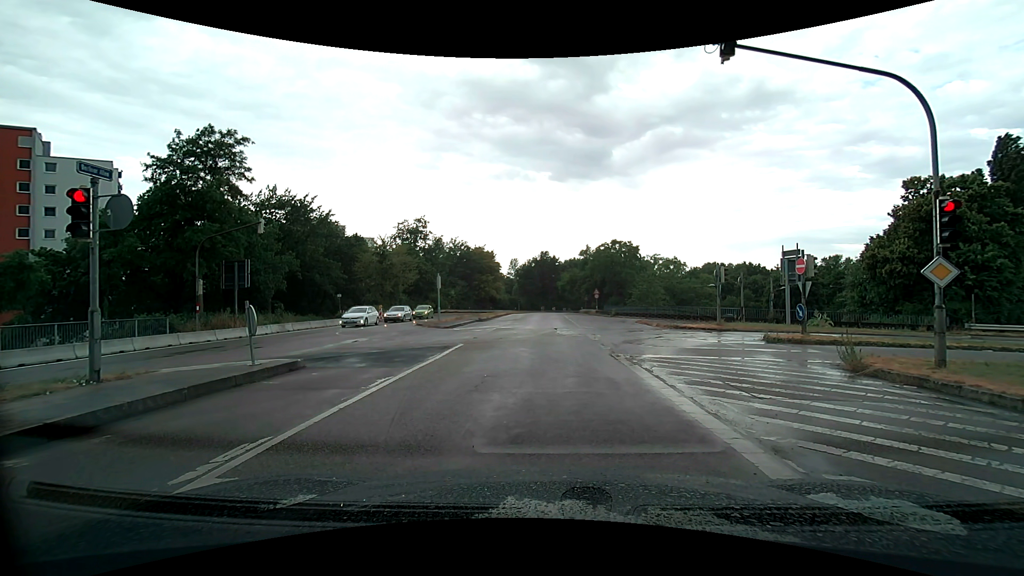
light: Day
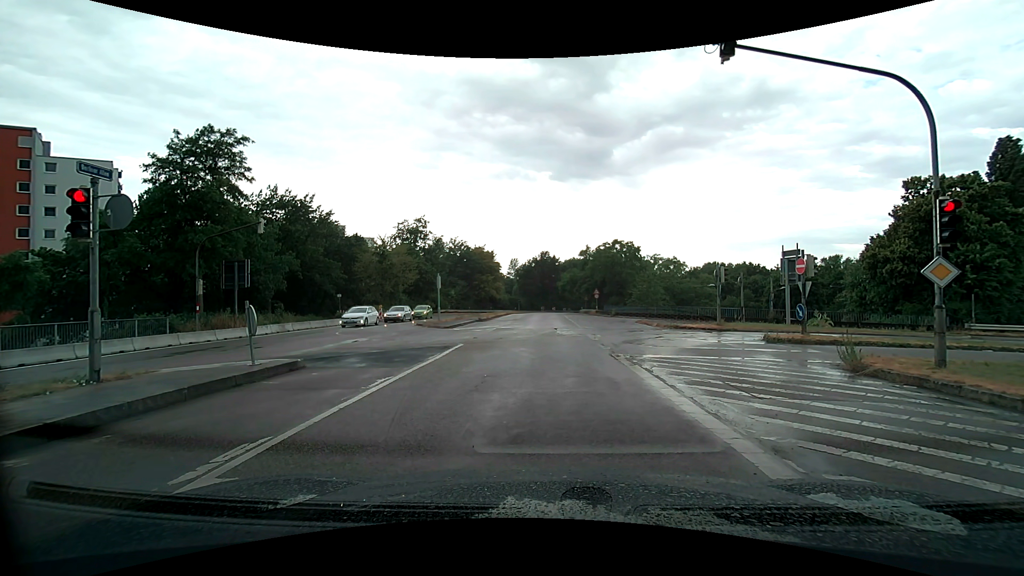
(0.0, 0.0) m; 0°
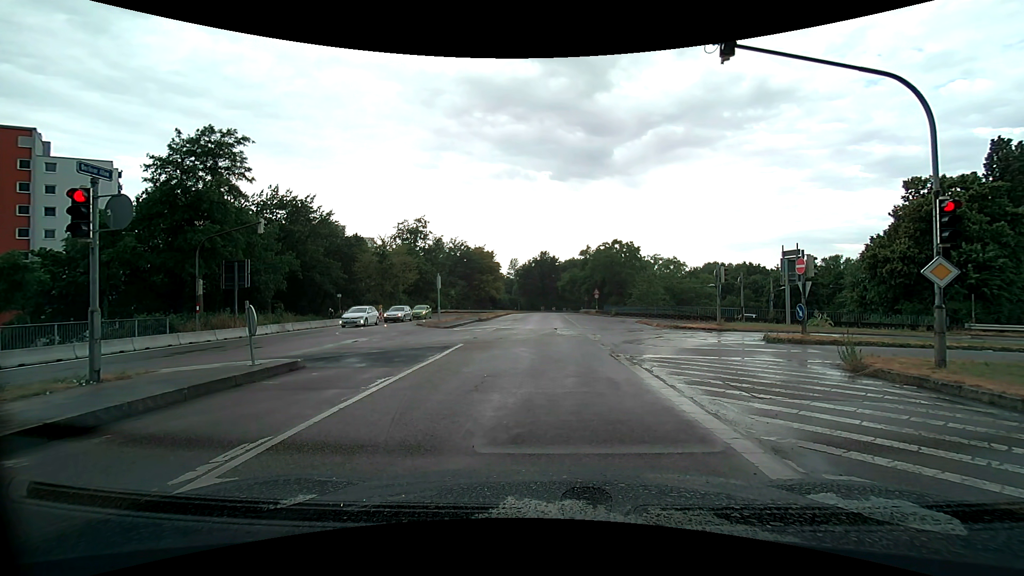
(0.0, 0.0) m; 0°
(0, +10) (+1, +20) (+1, +30) (+1, +40) (+1, +50) (+1, +60) (+1, +70) (+2, +80) (+2, +90) (+3, +100) m
